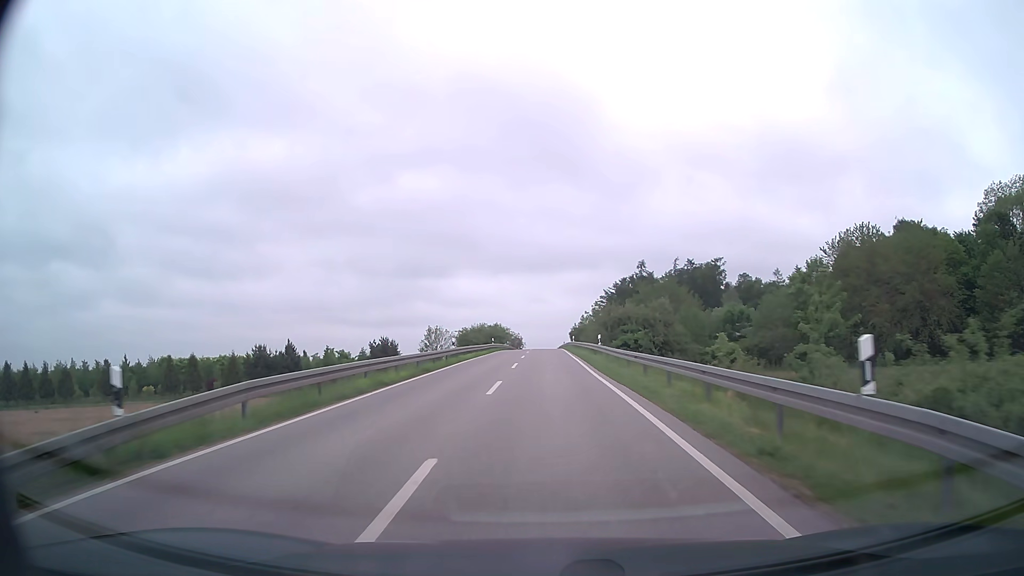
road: secondary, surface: asphalt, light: Day
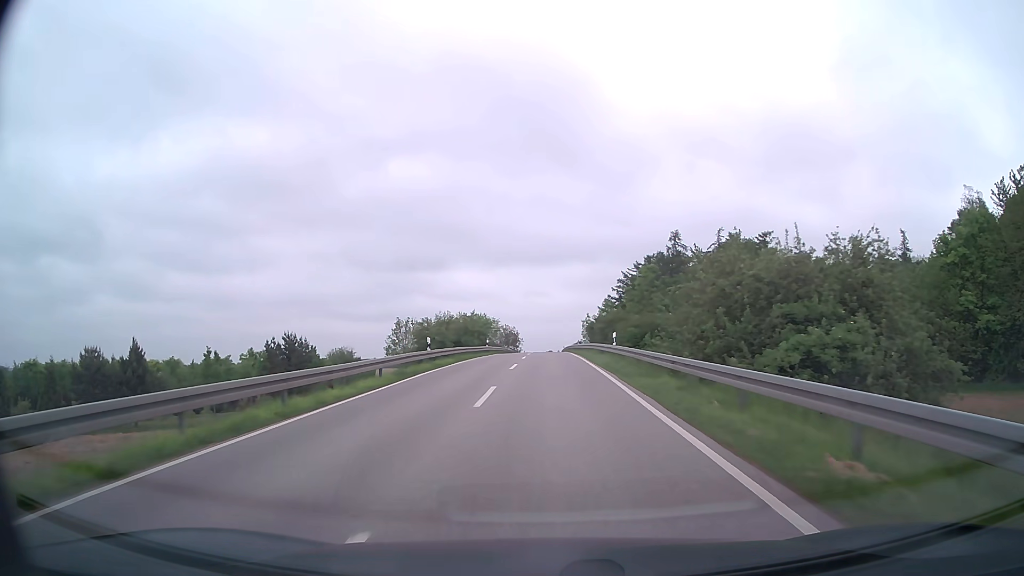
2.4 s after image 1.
(-0.1, +38.4) m; 0°
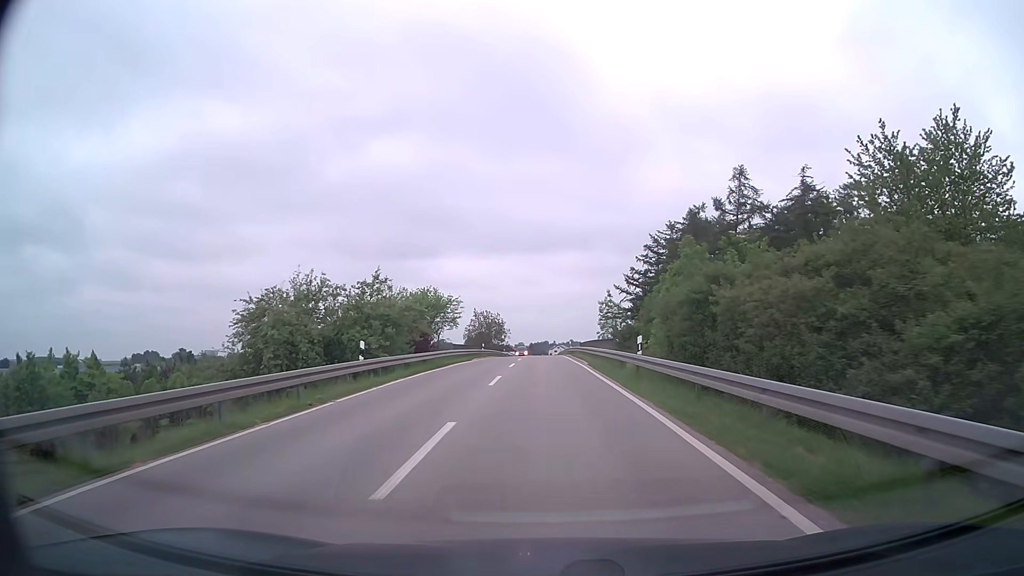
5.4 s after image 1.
(+0.2, +41.6) m; 0°
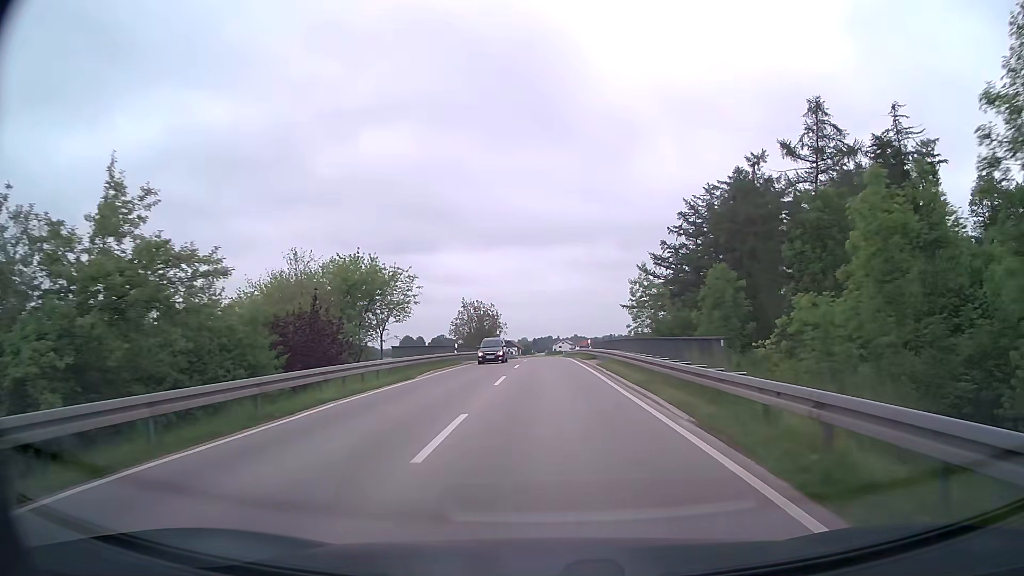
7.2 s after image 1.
(-0.1, +22.3) m; 0°
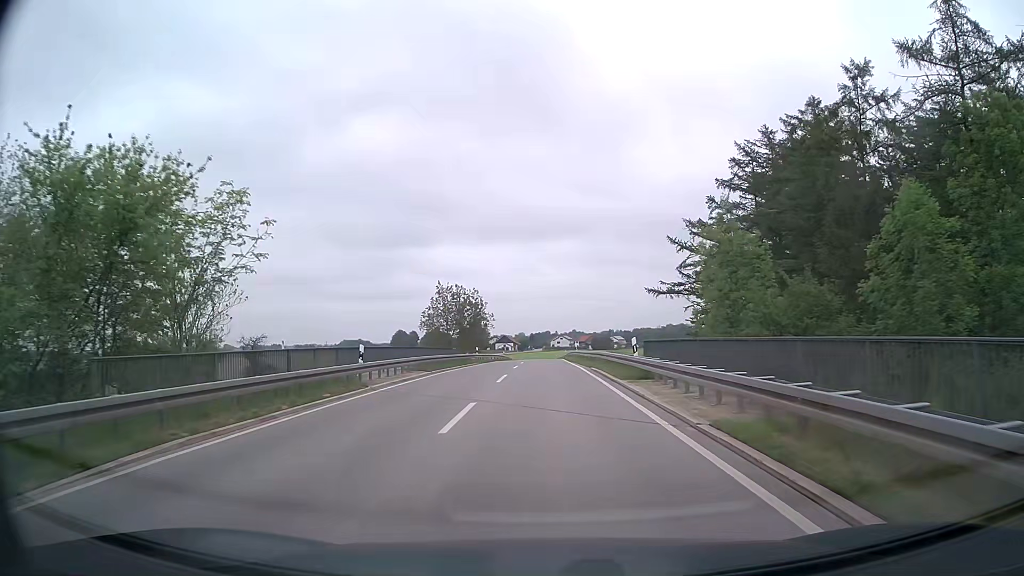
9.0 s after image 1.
(0.0, +21.7) m; 0°
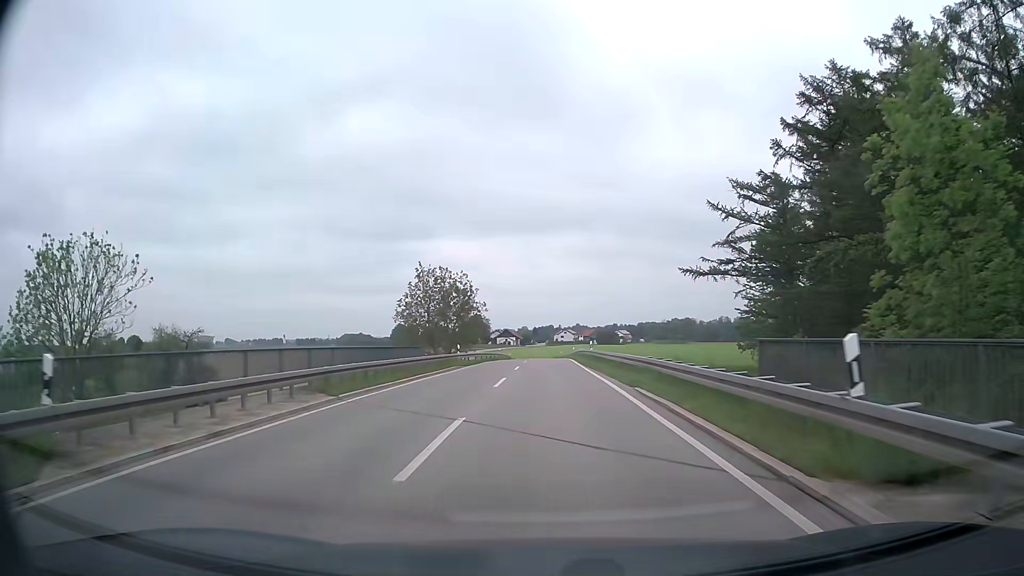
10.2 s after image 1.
(0.0, +14.5) m; 0°
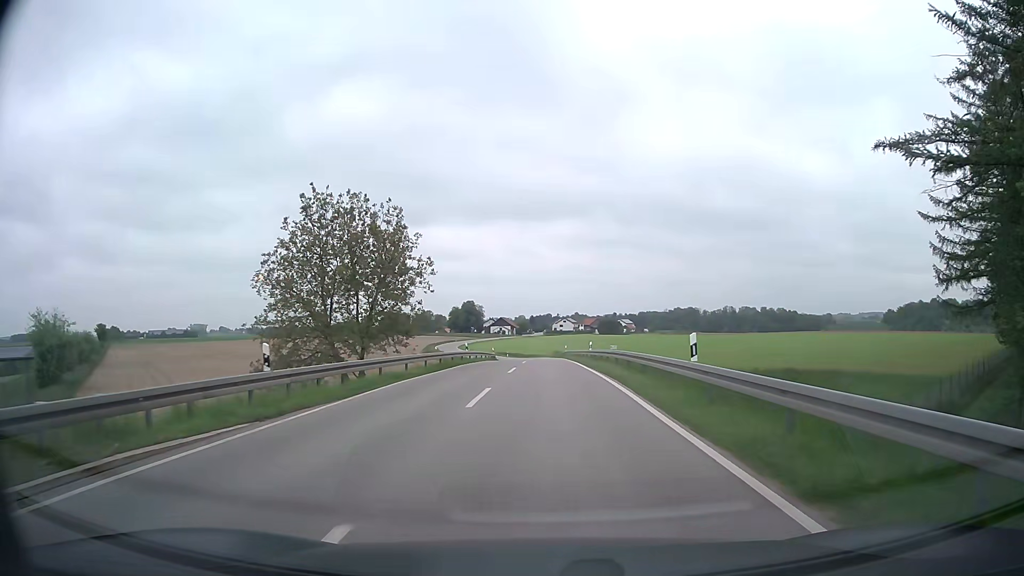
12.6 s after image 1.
(+0.1, +30.4) m; 0°
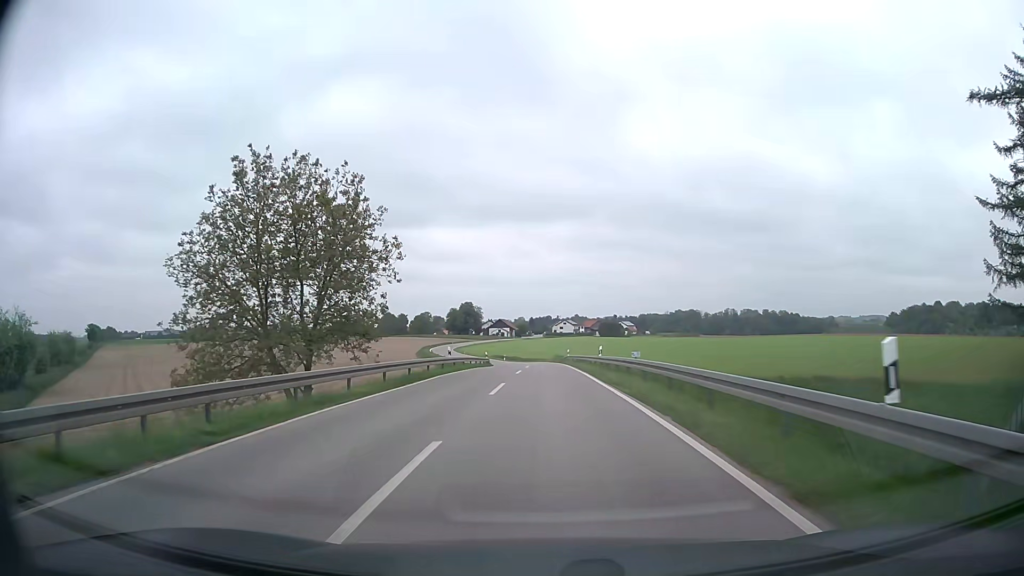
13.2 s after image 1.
(0.0, +8.0) m; 0°
(0, +10) (0, +20) (0, +30) (0, +40) (0, +50) (0, +60) (-1, +70) (-2, +80) (-3, +90) (-6, +100) m
